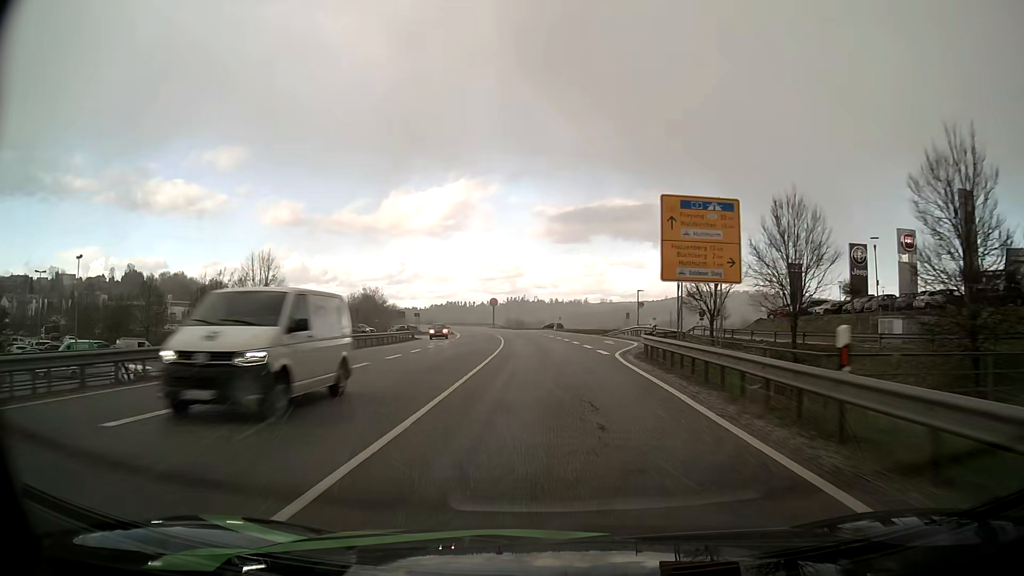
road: primary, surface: asphalt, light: Day
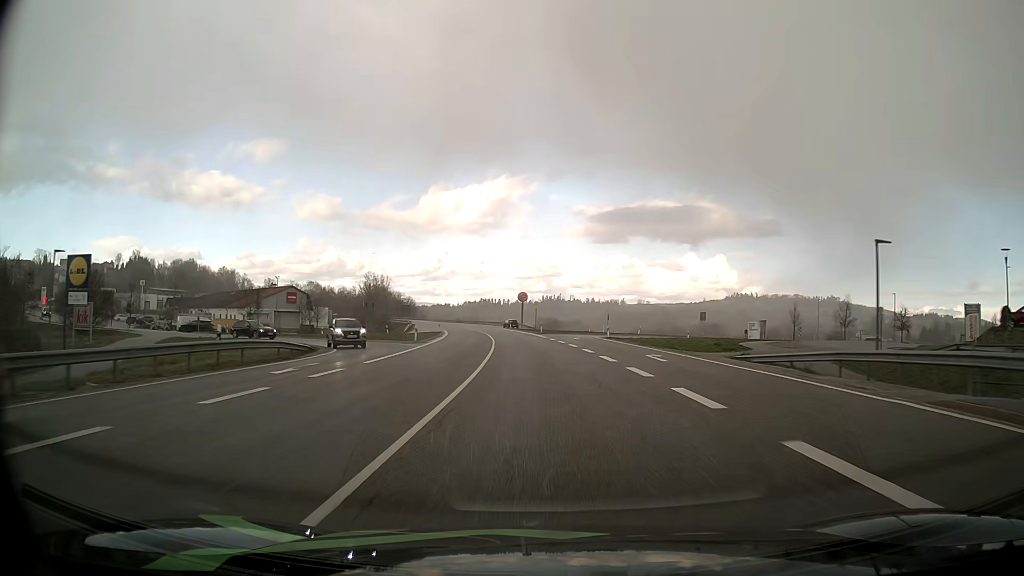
(-1.1, +39.5) m; -3°
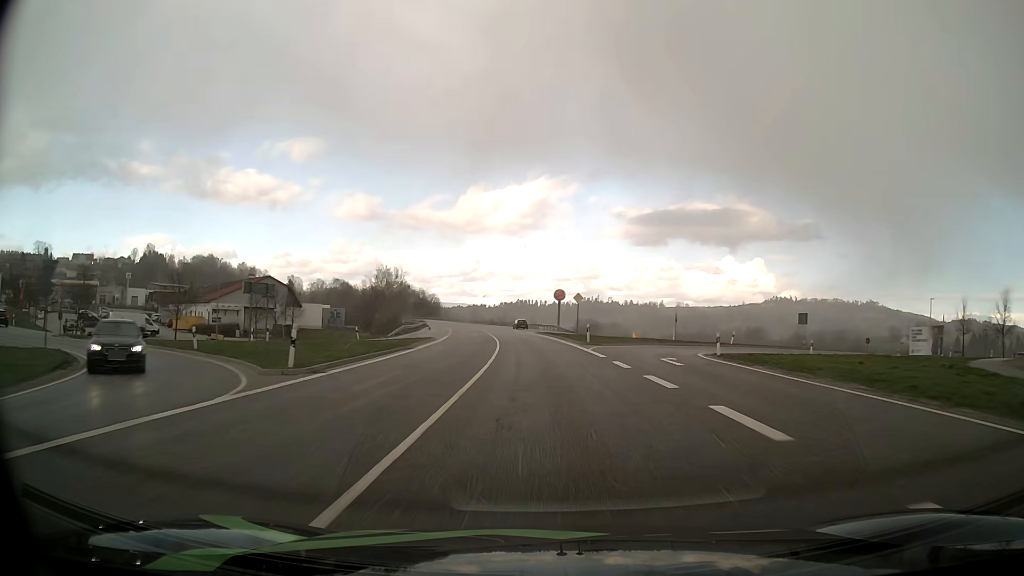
(-0.7, +26.6) m; -3°
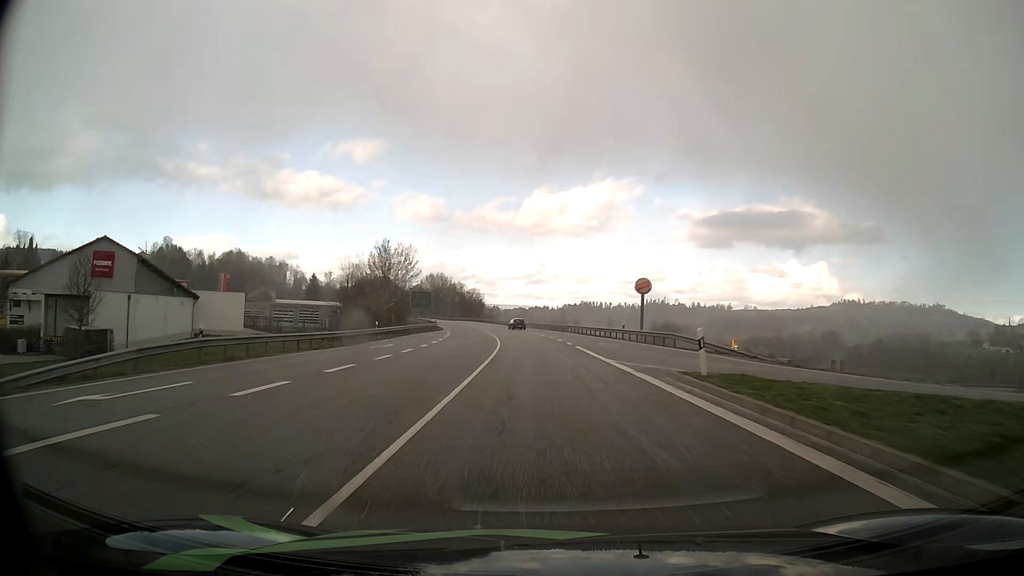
(-2.5, +53.7) m; -5°
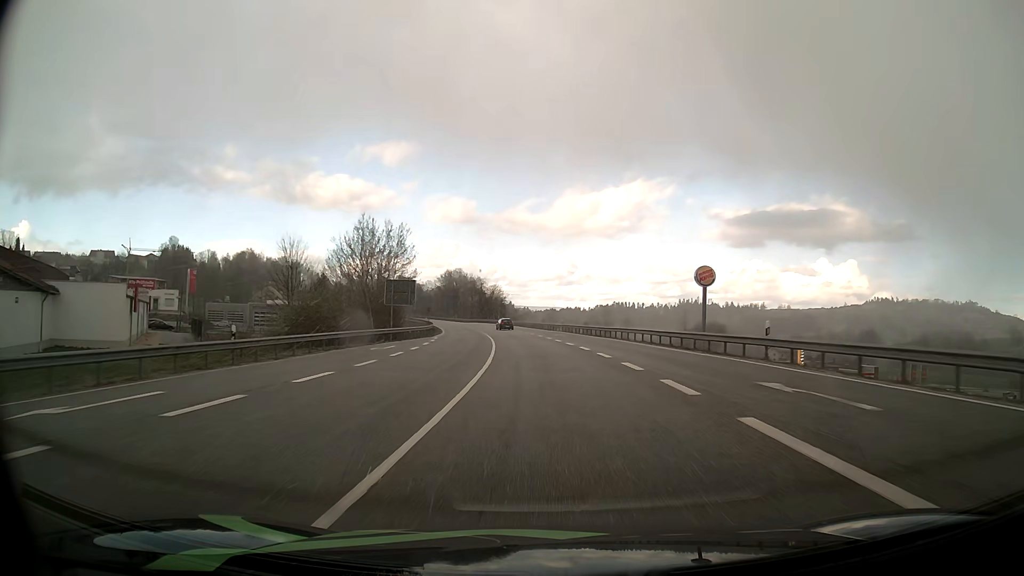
(-0.6, +27.2) m; -3°
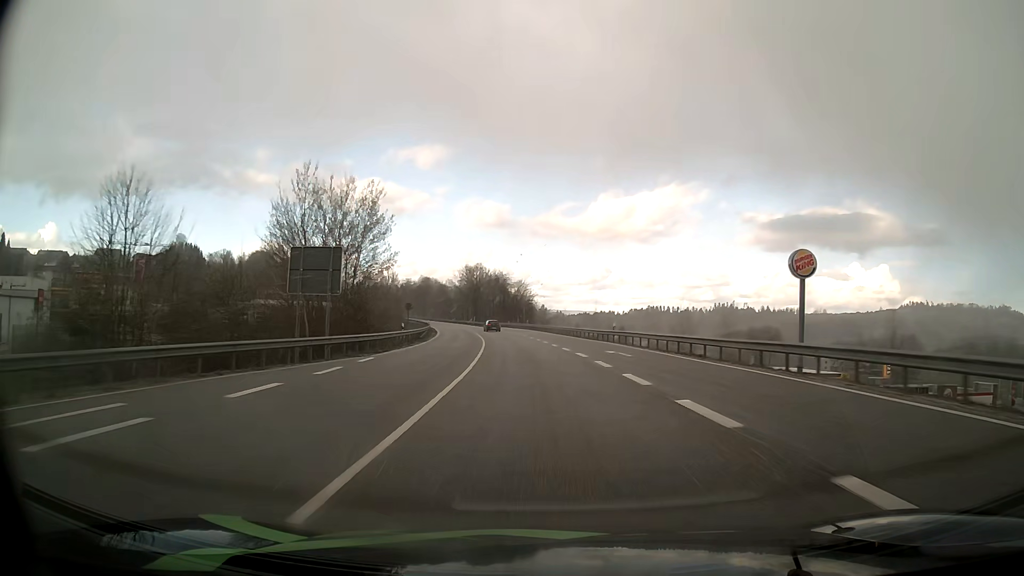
(-0.6, +27.6) m; -3°
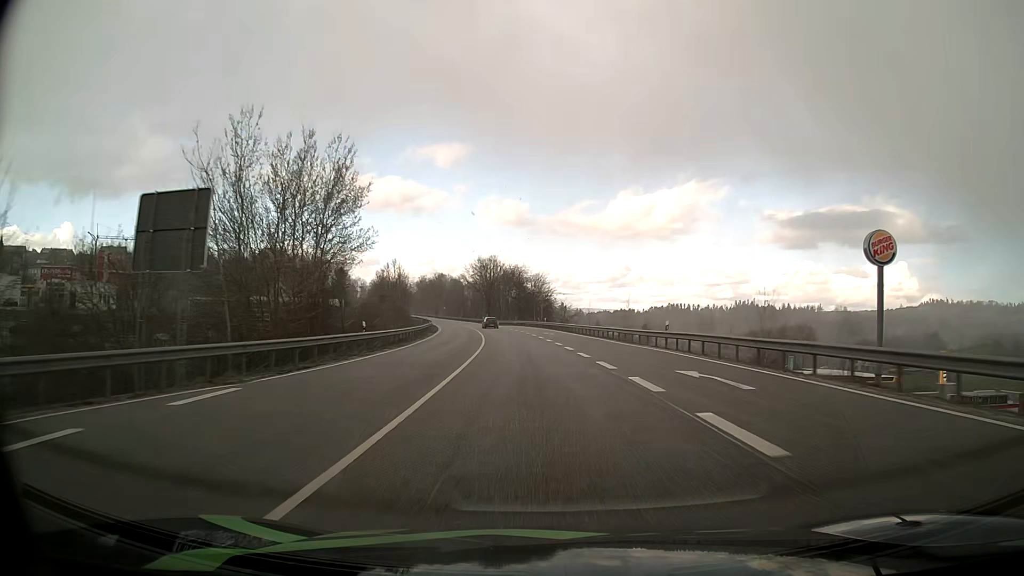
(-0.2, +13.9) m; -2°
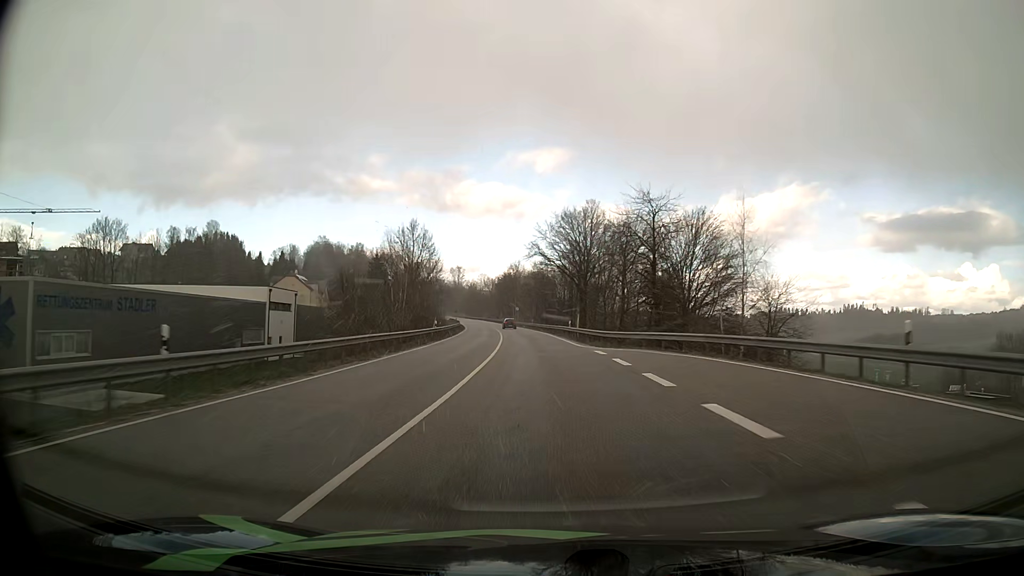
(-5.4, +70.9) m; -8°
(0, +10) (0, +20) (-1, +30) (-1, +40) (-2, +50) (-3, +60) (-3, +70) (-4, +80) (-5, +90) (-6, +100) m
